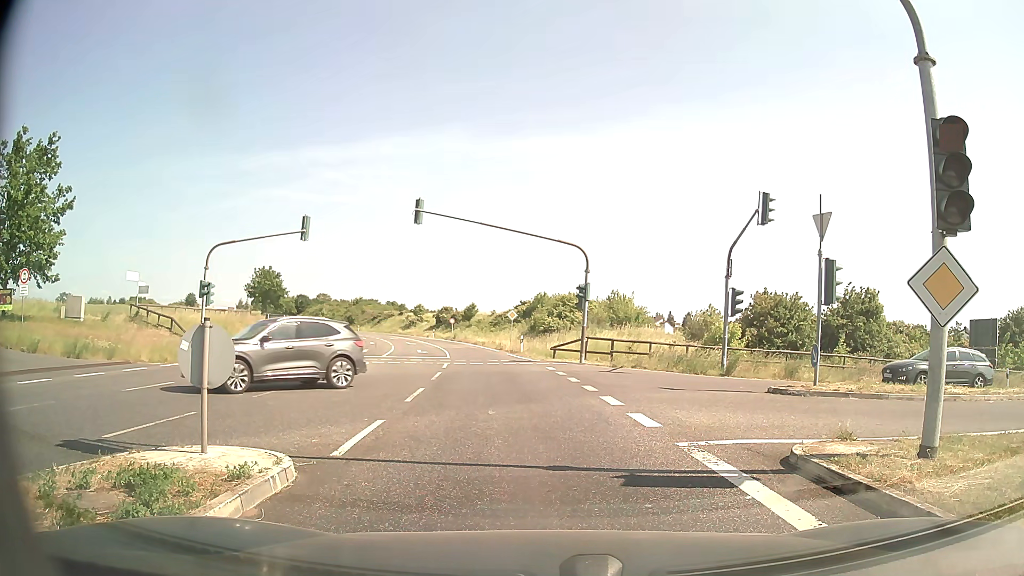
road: secondary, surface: asphalt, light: Day
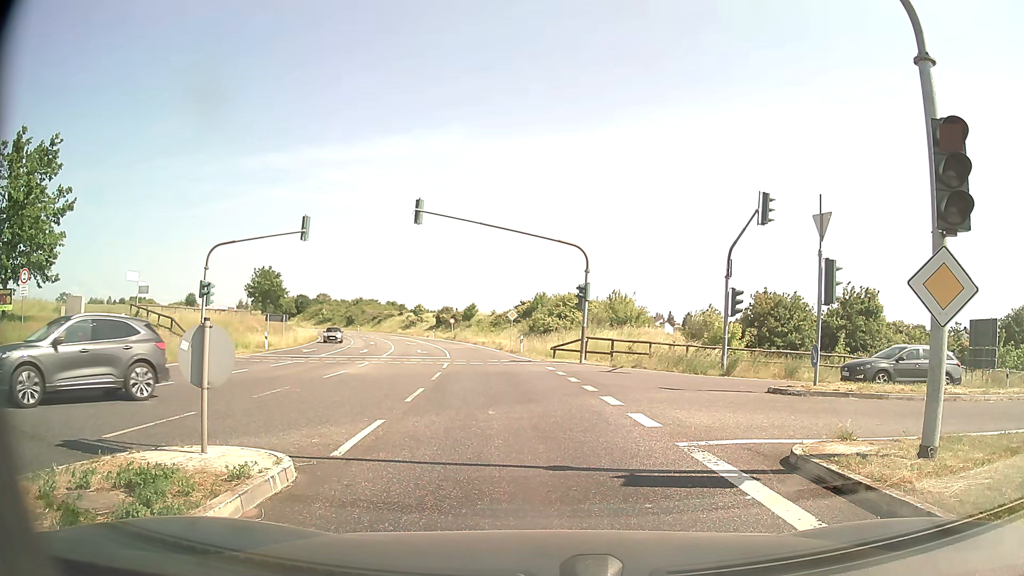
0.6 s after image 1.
(0.0, 0.0) m; 0°
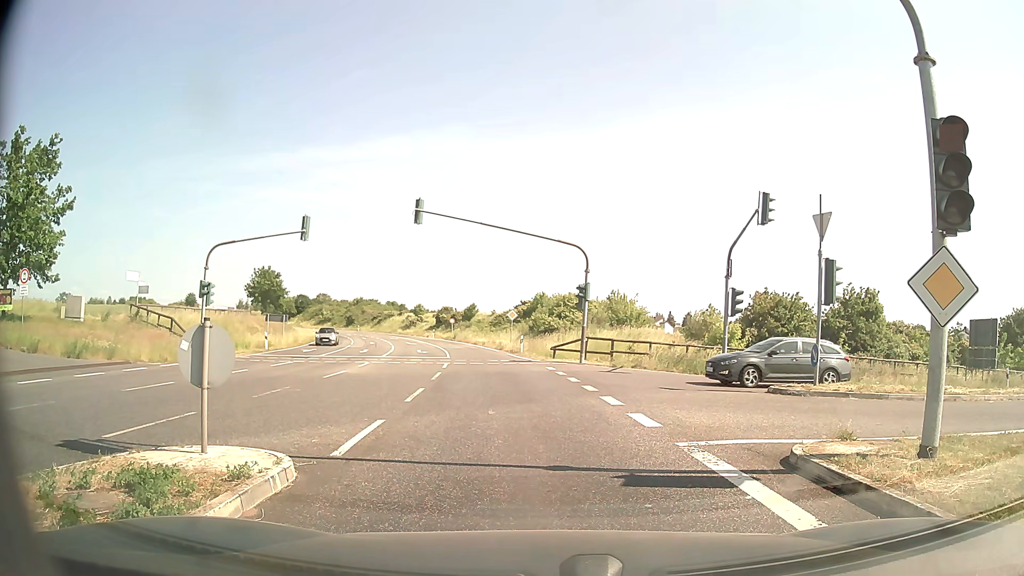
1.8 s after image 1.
(0.0, 0.0) m; 0°
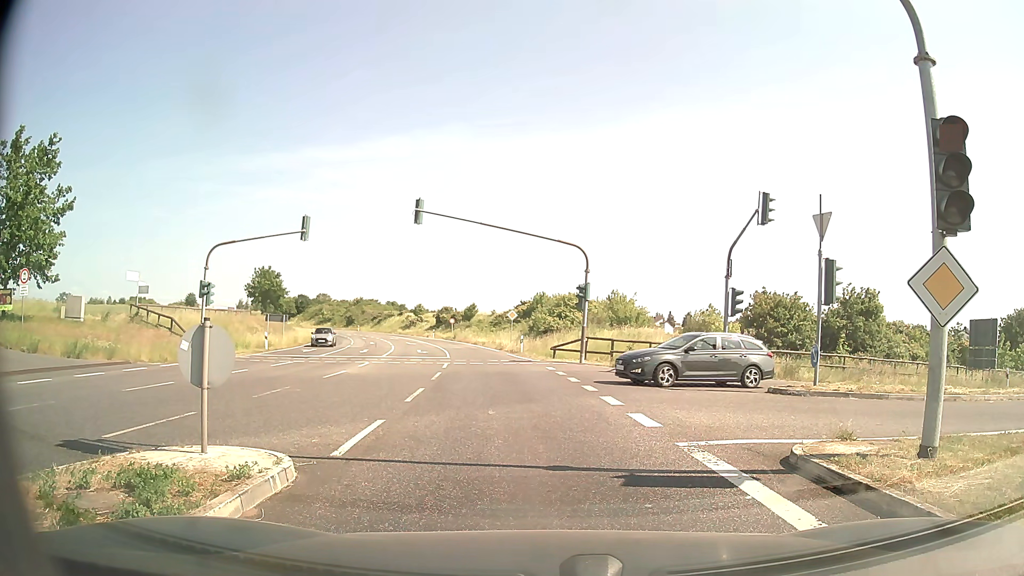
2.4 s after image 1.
(0.0, 0.0) m; 0°
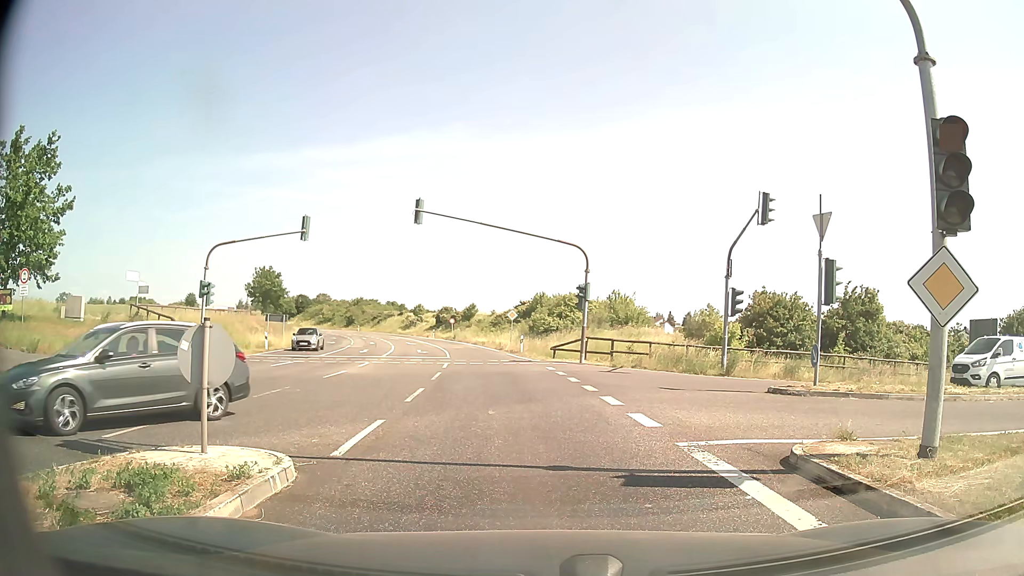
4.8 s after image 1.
(0.0, 0.0) m; 0°
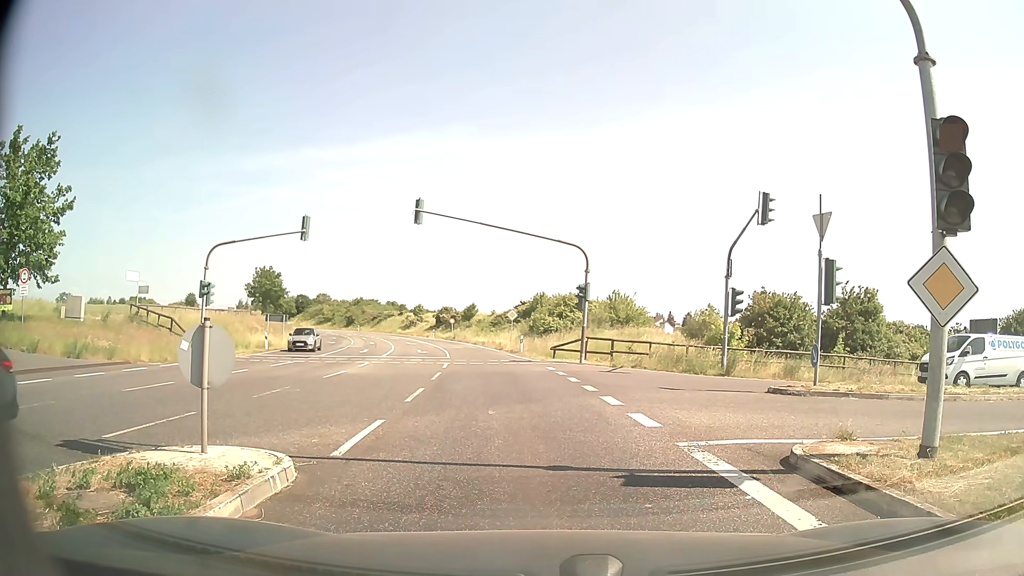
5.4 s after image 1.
(0.0, 0.0) m; 0°
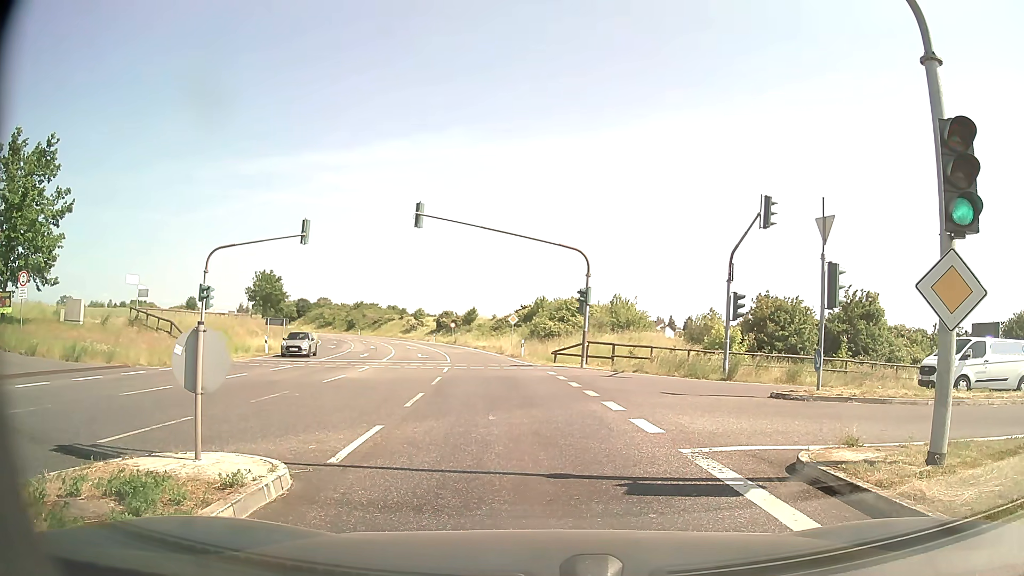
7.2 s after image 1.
(0.0, +0.2) m; 0°
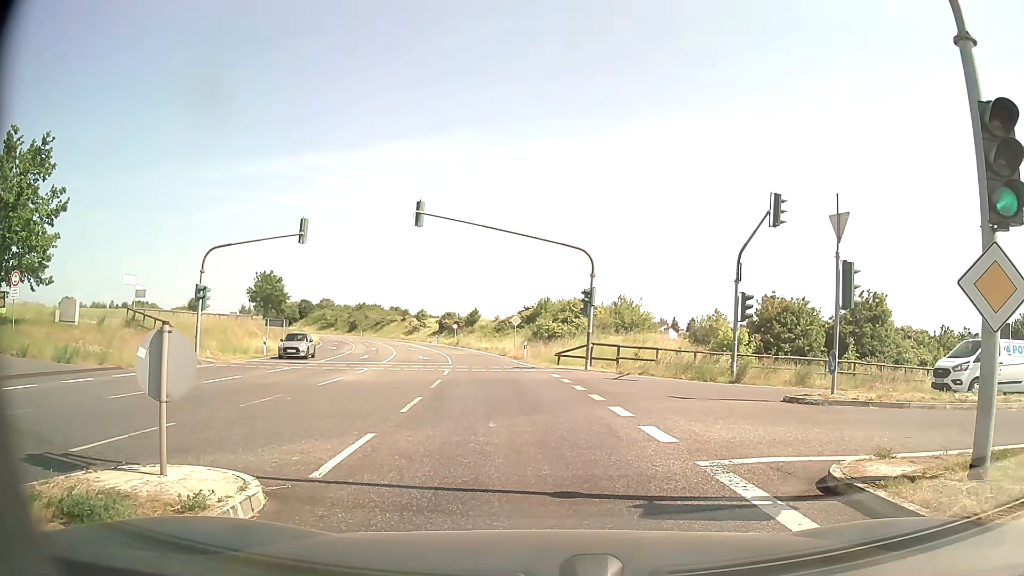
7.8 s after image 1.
(0.0, +0.8) m; 0°
(0, +10) (-1, +20) (-2, +30) (-4, +40) (-5, +50) (-7, +59) (-10, +69) (-13, +79) (-16, +88) (-19, +98) m
